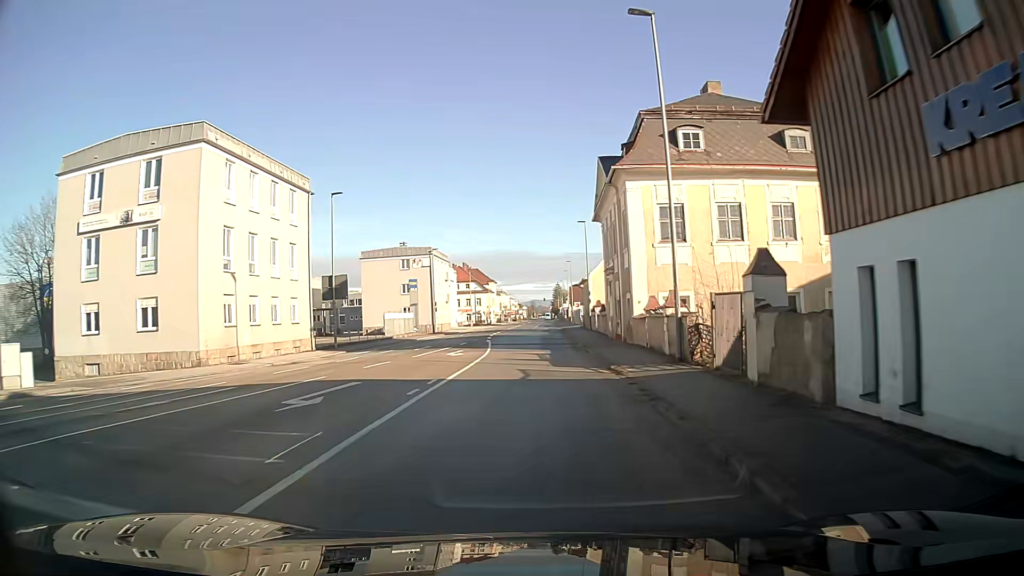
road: tertiary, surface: asphalt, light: Day
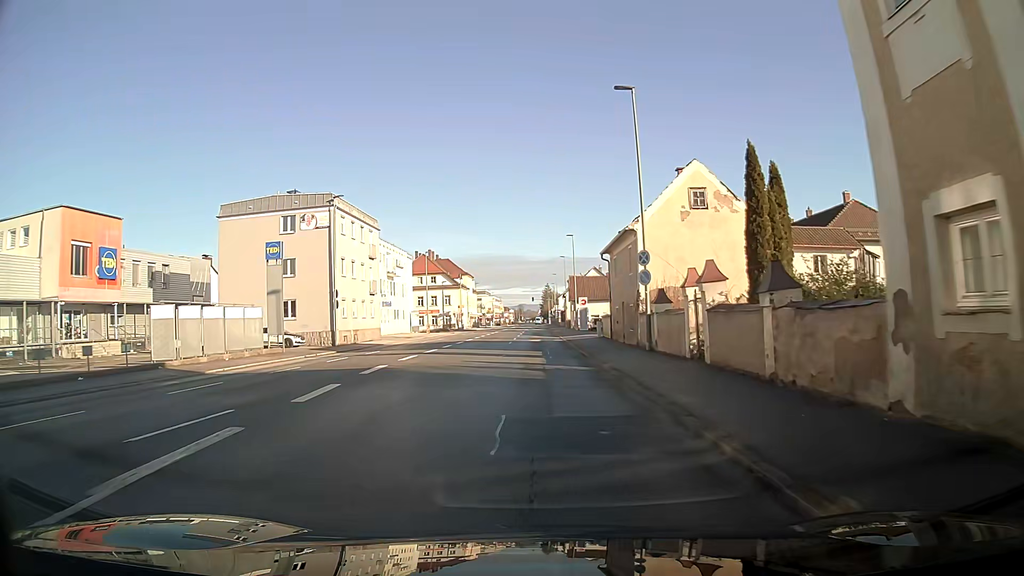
(+0.4, +37.5) m; +1°
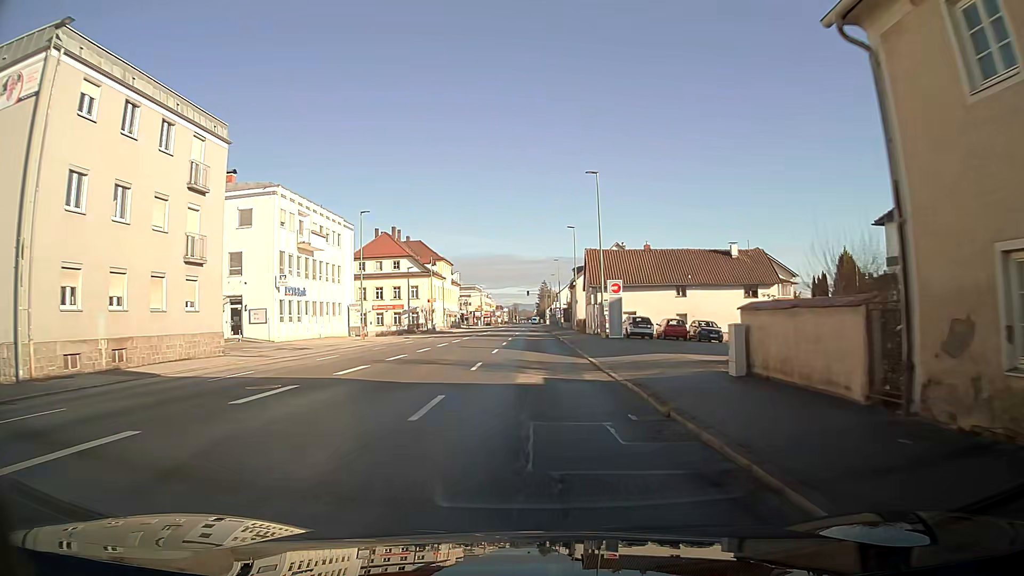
(+0.1, +31.1) m; 0°
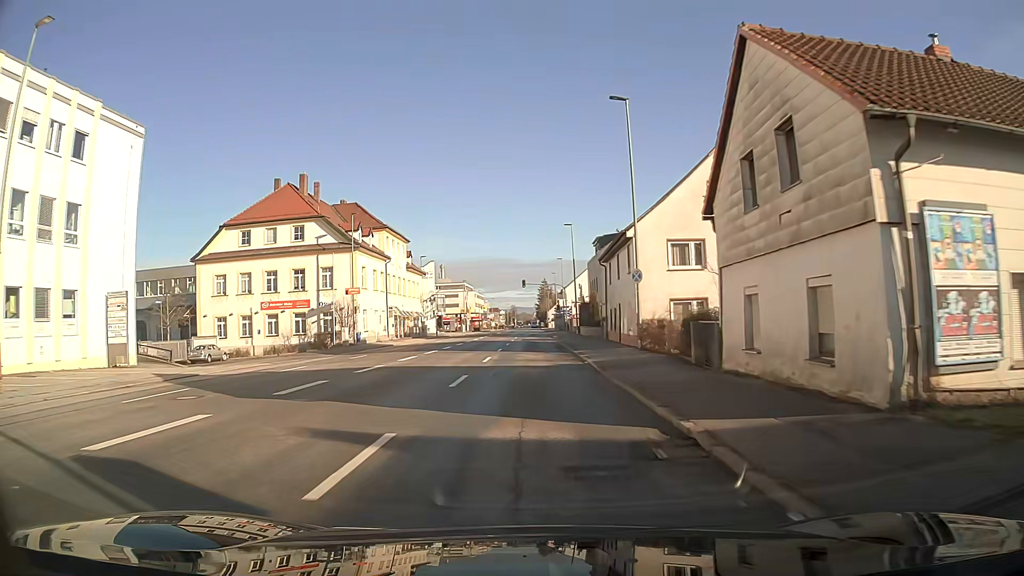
(+0.1, +40.2) m; 0°
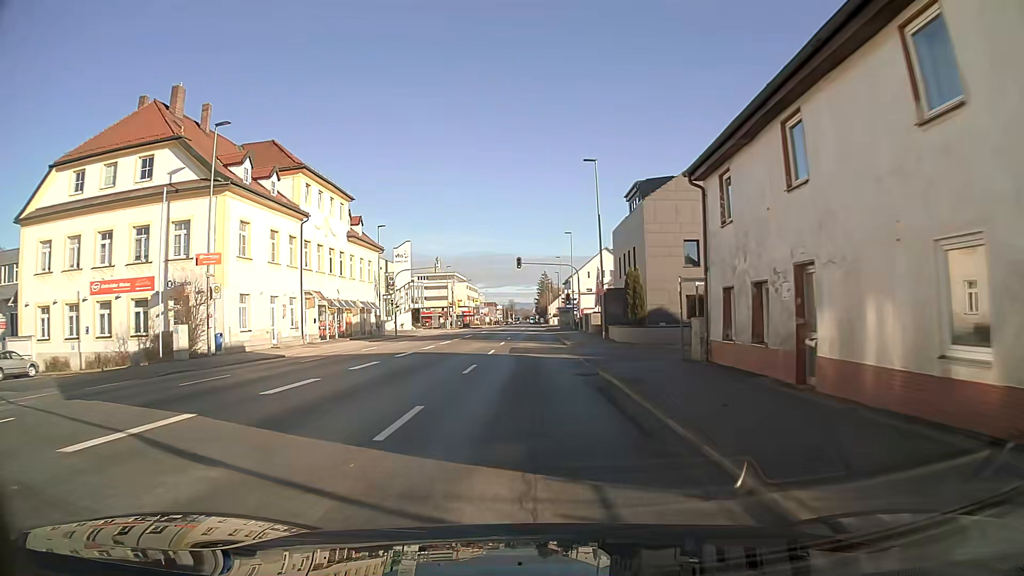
(0.0, +24.5) m; 0°
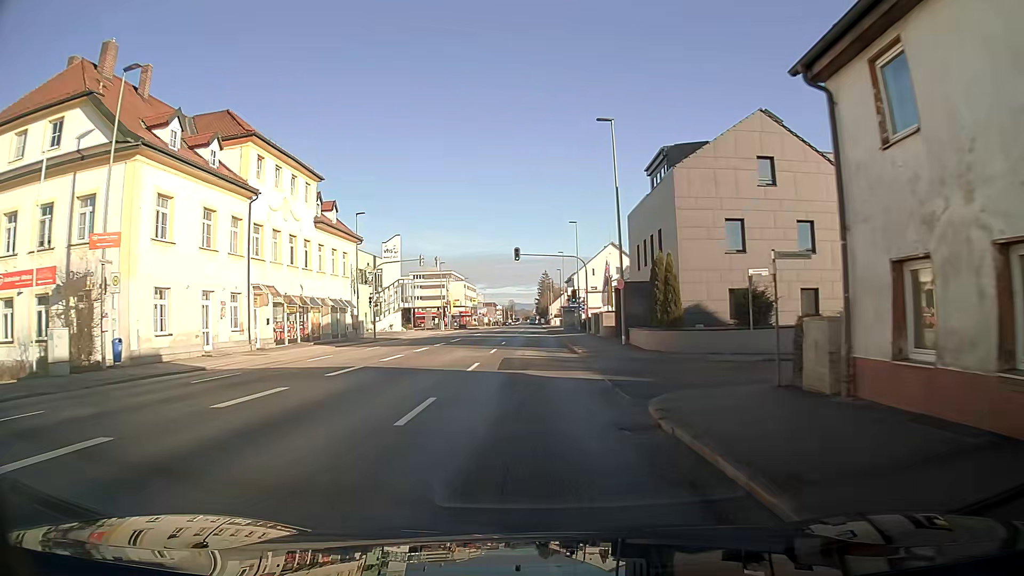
(0.0, +8.2) m; 0°
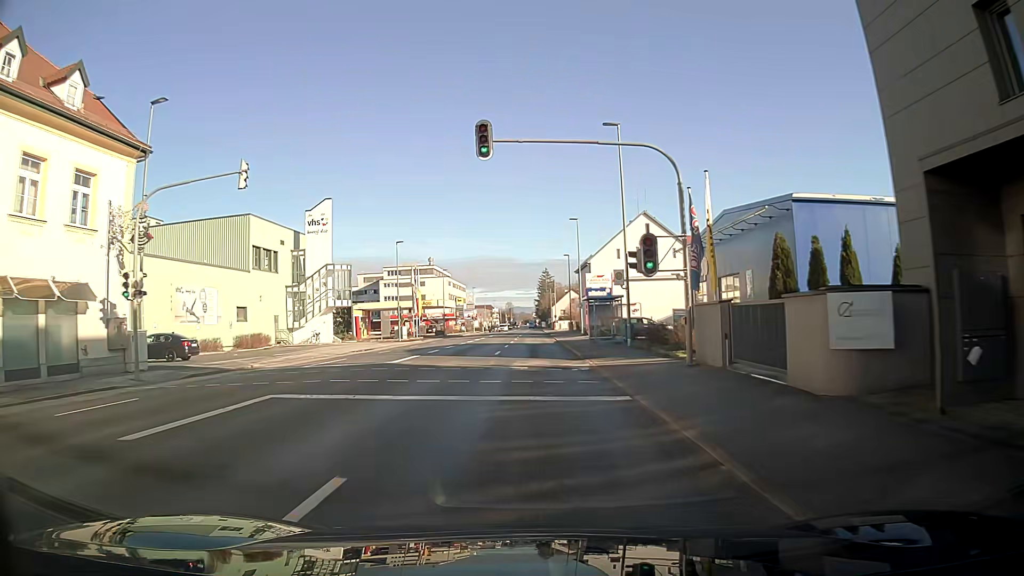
(0.0, +32.7) m; 0°
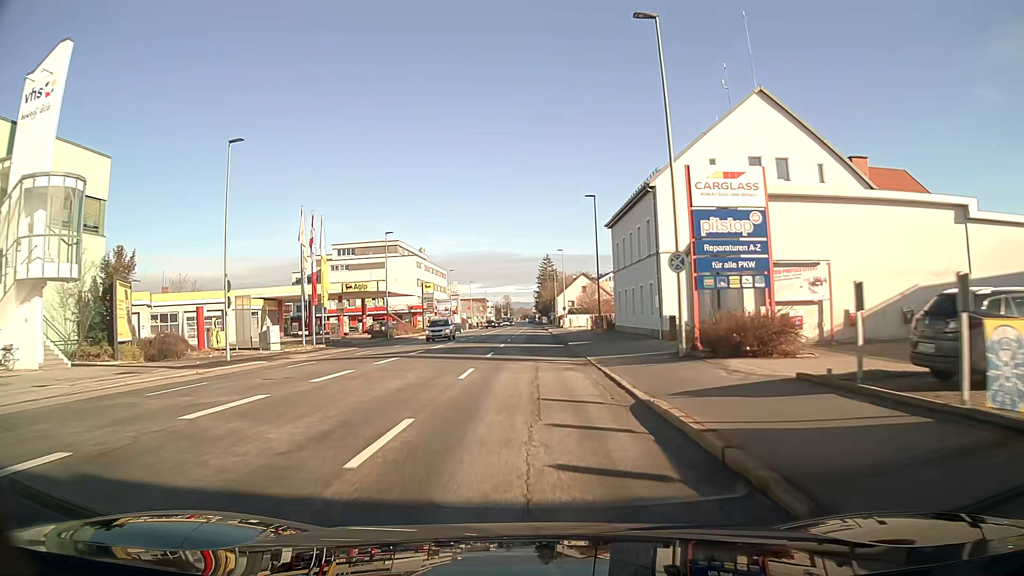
(+0.1, +40.5) m; 0°
